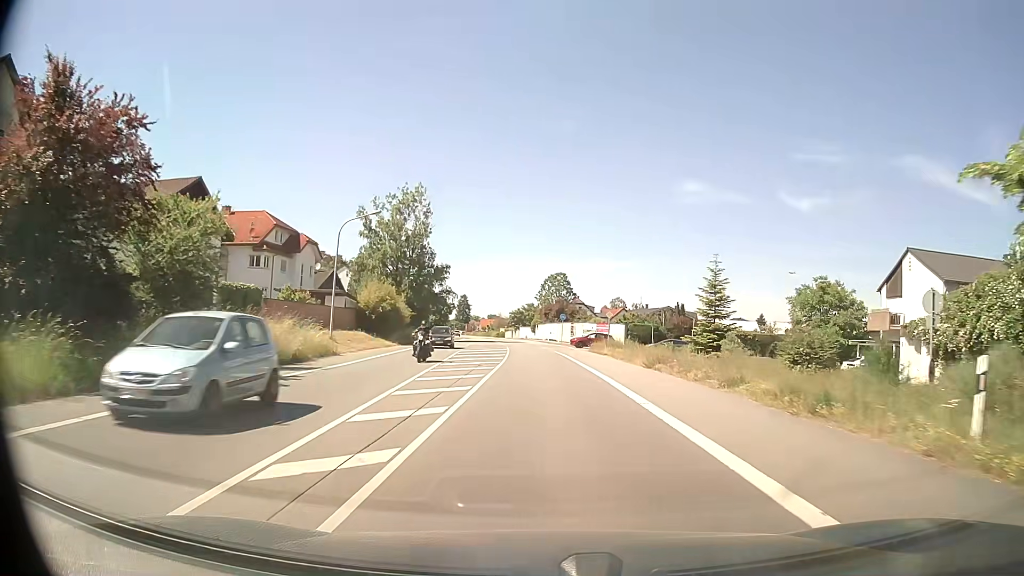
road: primary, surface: asphalt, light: Day
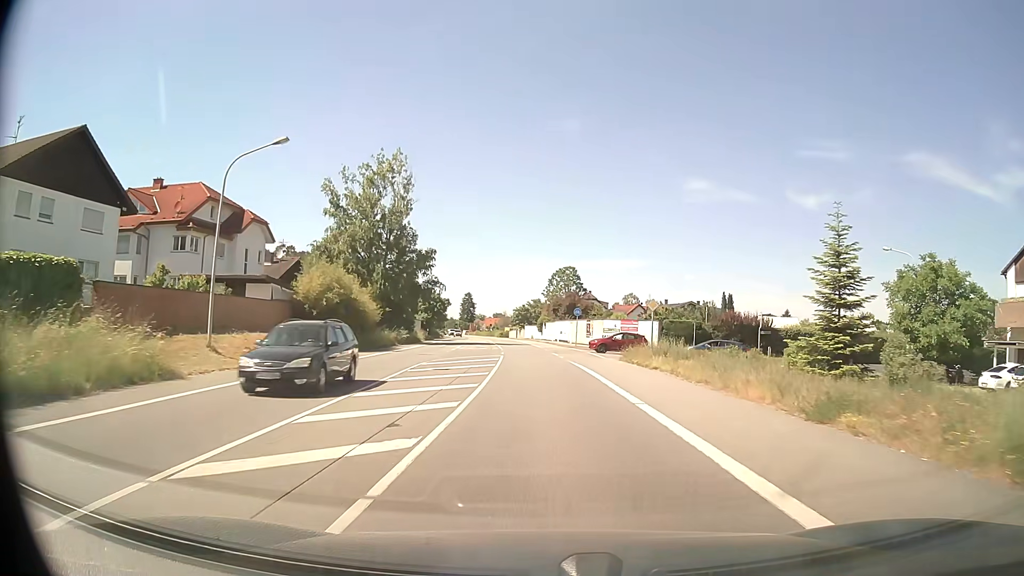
(0.0, +15.3) m; 0°
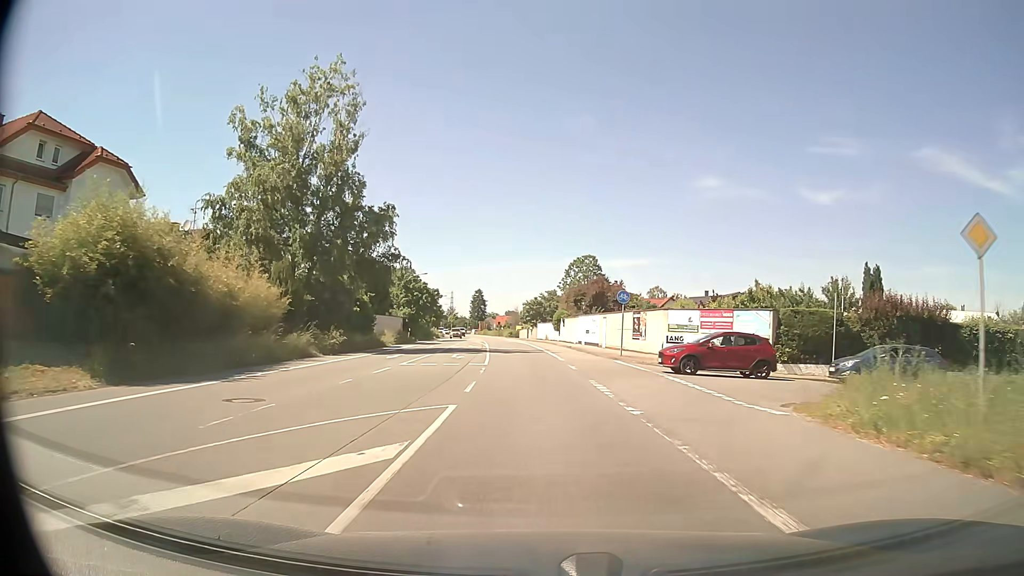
(-0.3, +23.0) m; -1°
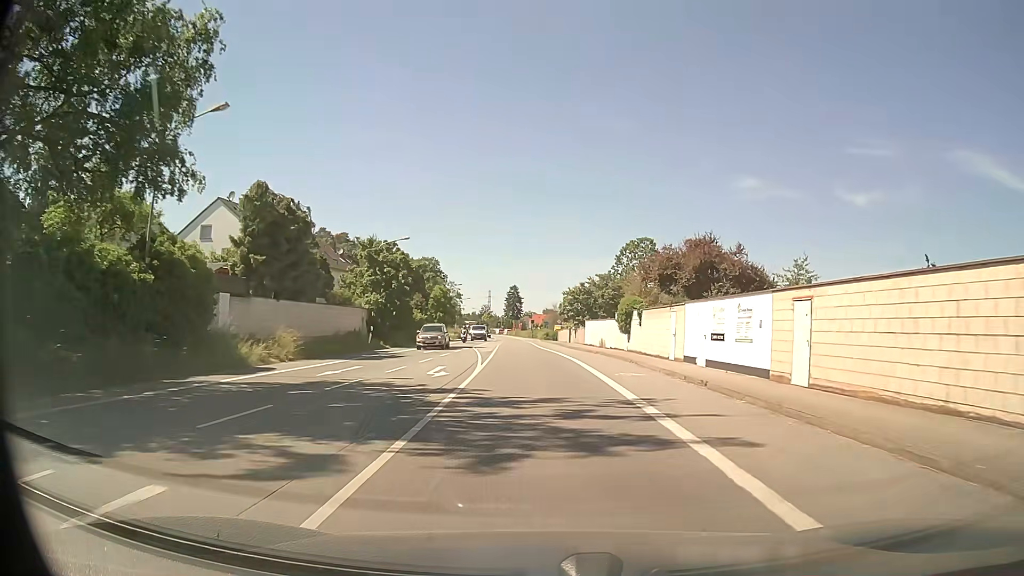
(-1.0, +30.7) m; -3°
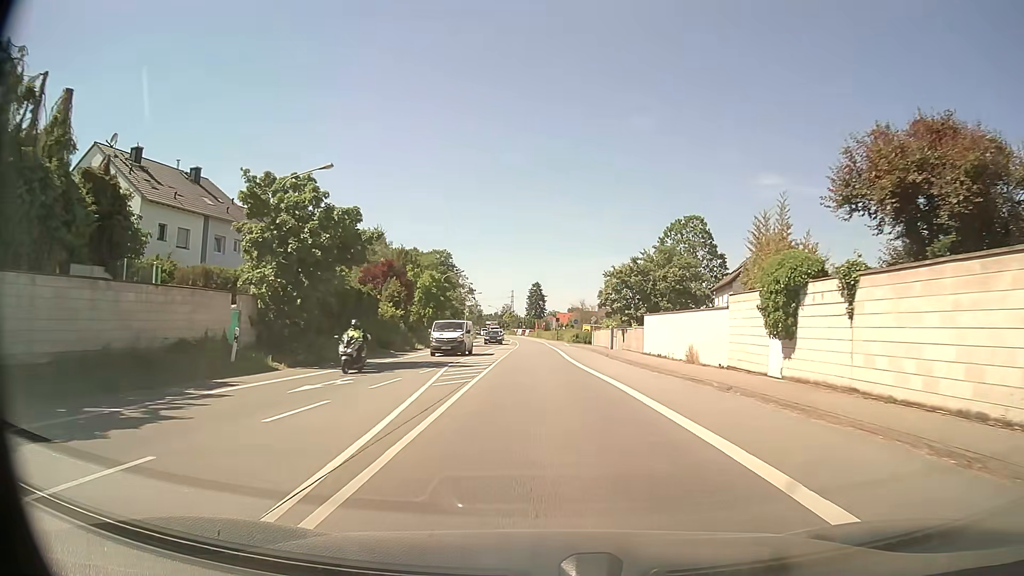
(-0.4, +23.0) m; -2°
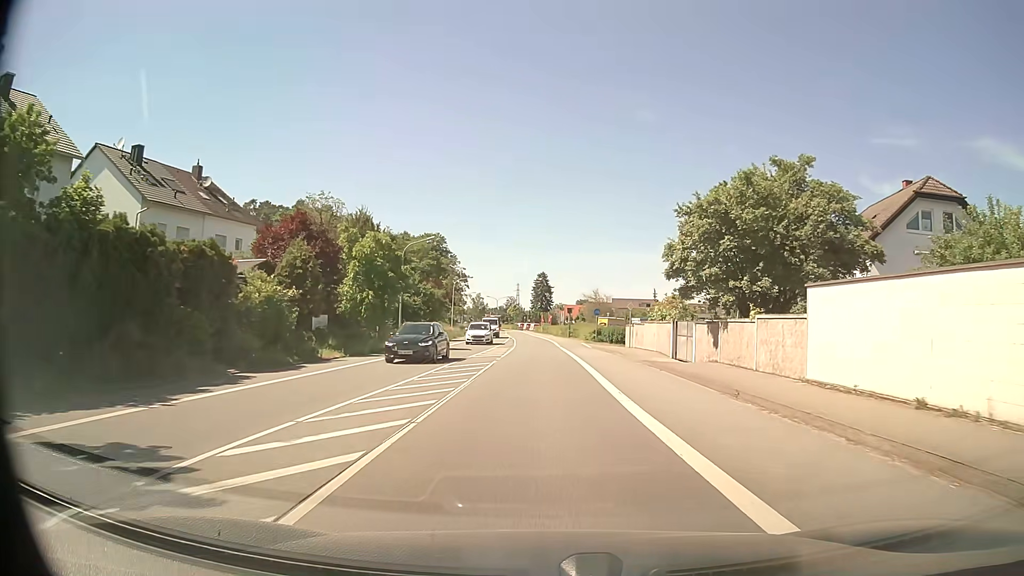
(-0.2, +23.0) m; -1°
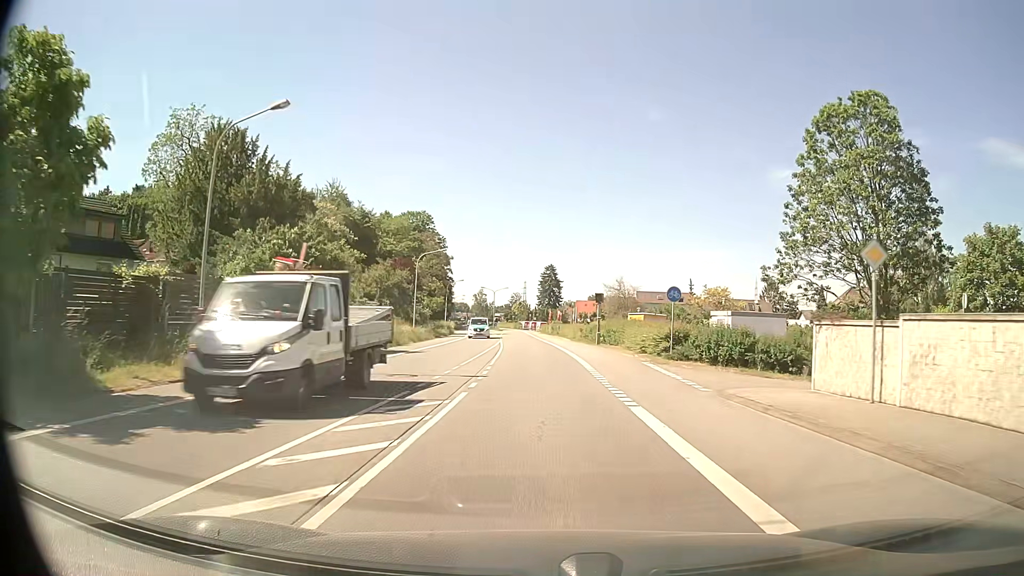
(-0.2, +30.7) m; -1°
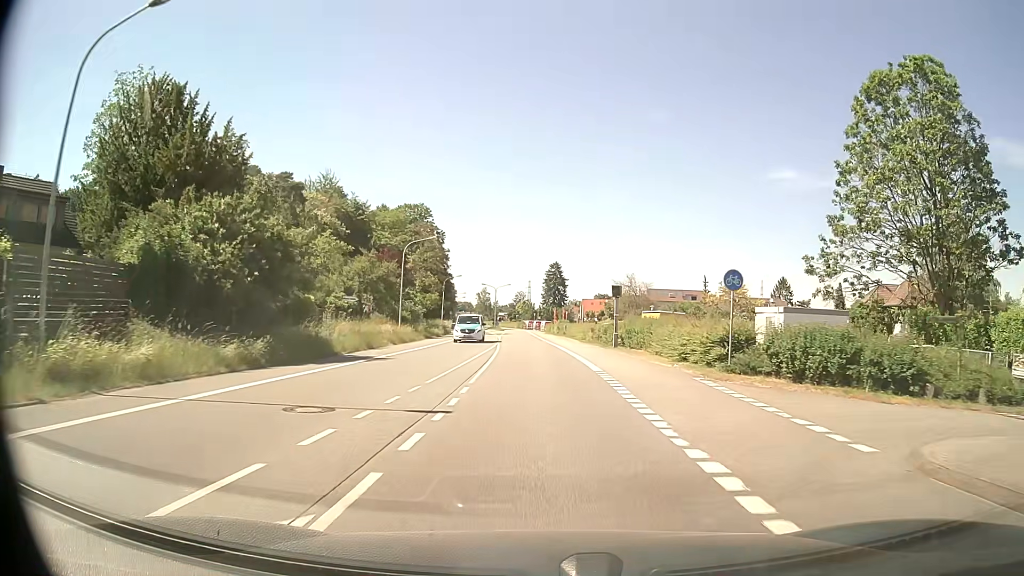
(0.0, +7.7) m; 0°
(0, +10) (0, +20) (-1, +30) (-1, +40) (-1, +50) (-2, +60) (-2, +70) (-3, +80) (-3, +90) (-4, +100) m
